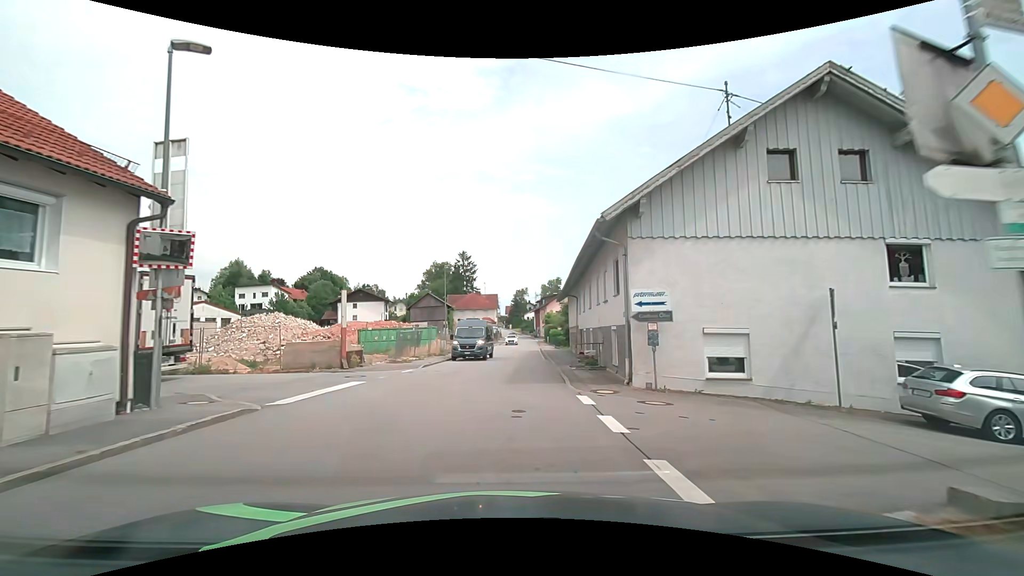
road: secondary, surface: asphalt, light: Day
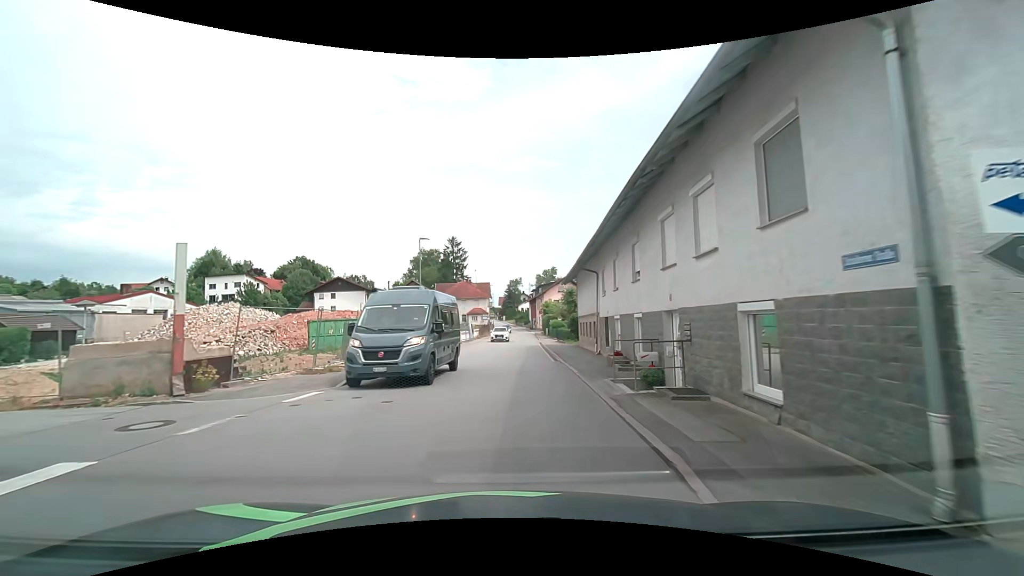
(0.0, +10.4) m; +1°
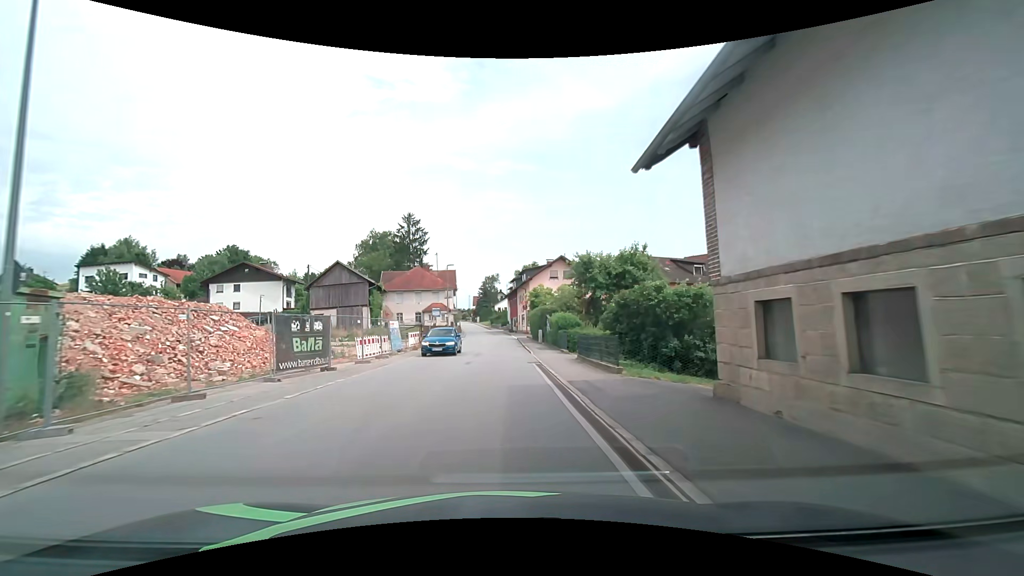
(+1.0, +29.1) m; +3°
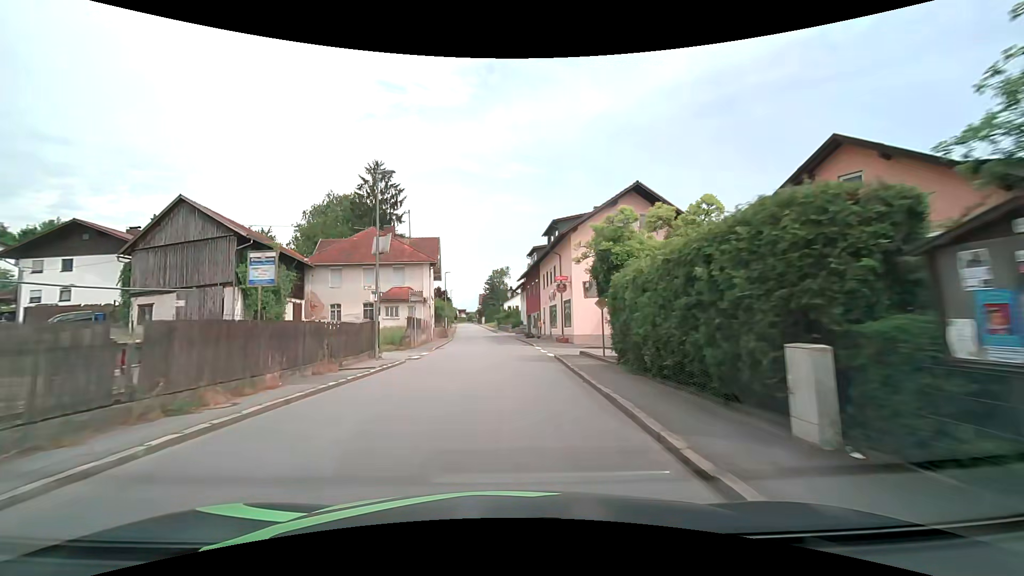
(-0.6, +33.7) m; -2°
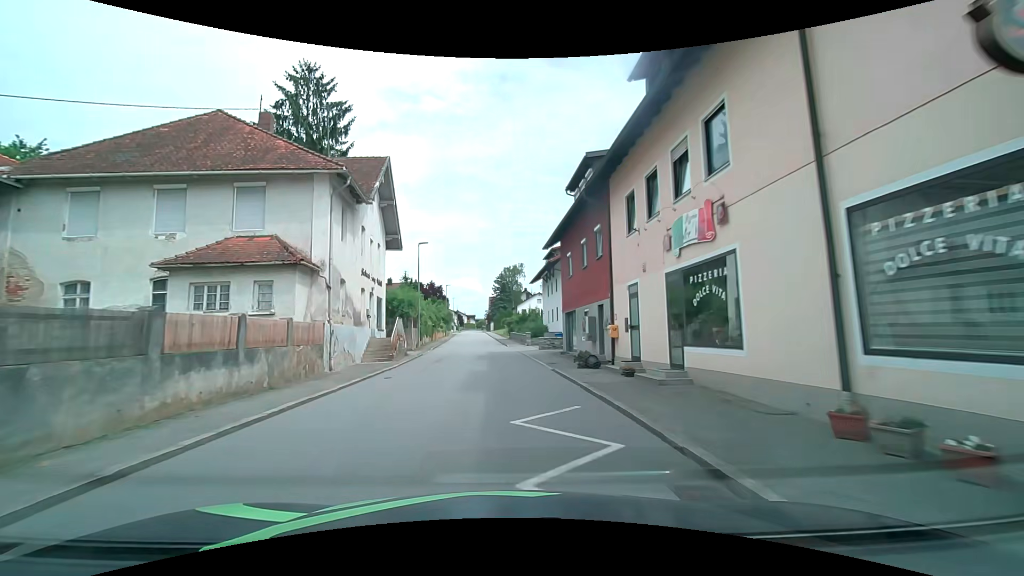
(-0.1, +28.3) m; -1°
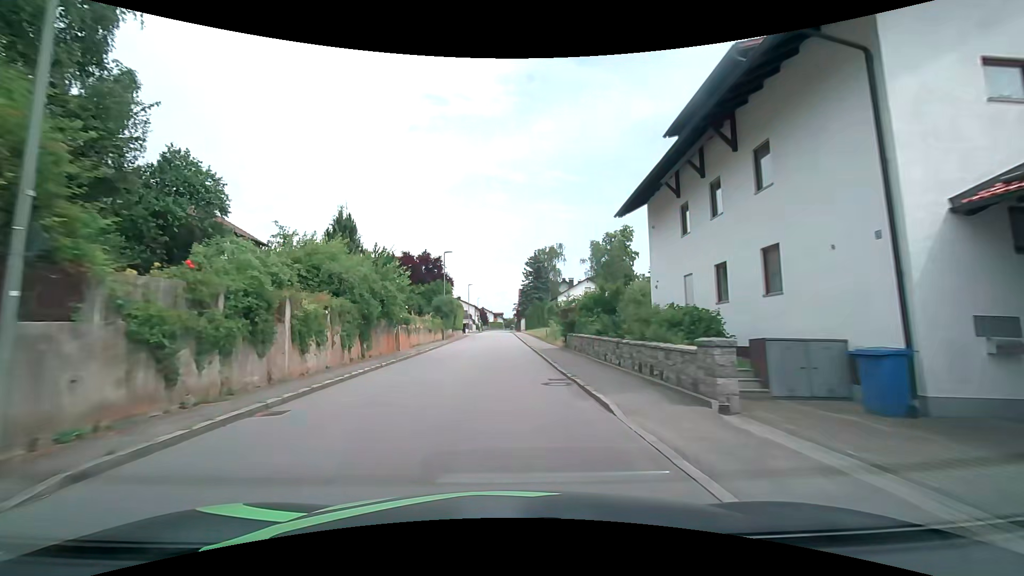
(-1.2, +34.6) m; -3°
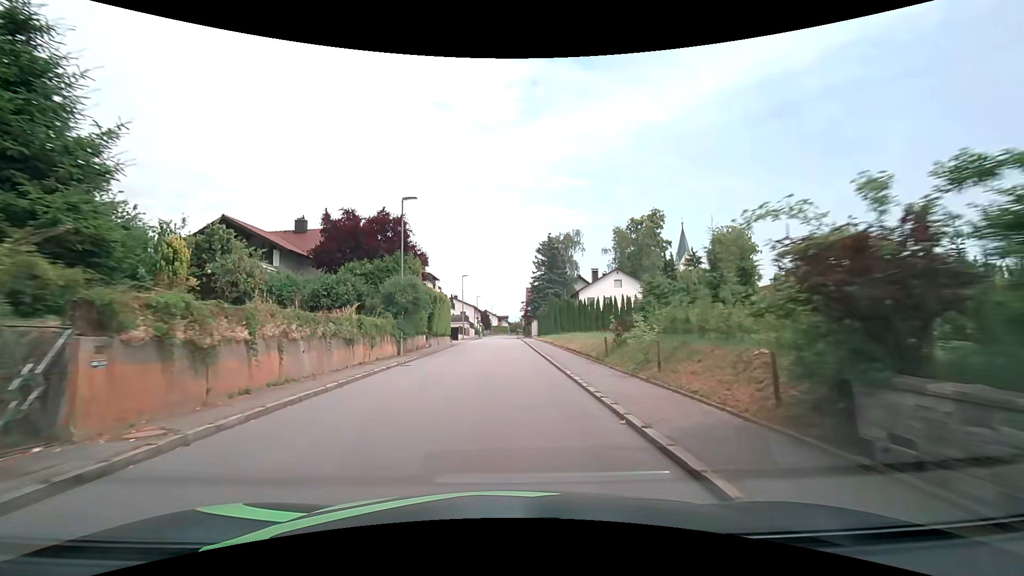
(-0.2, +21.1) m; -1°
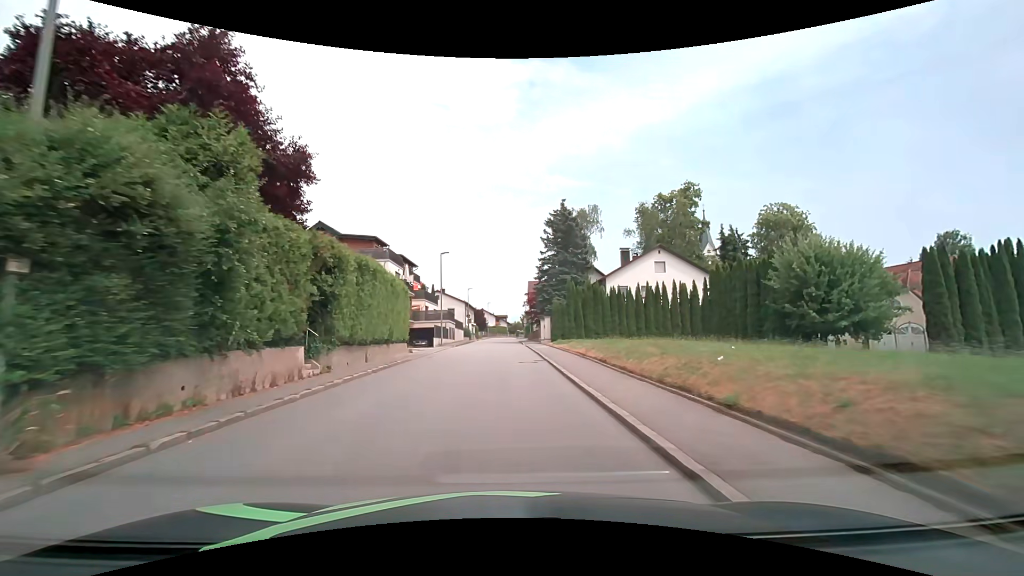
(+0.1, +20.1) m; 0°
(0, +10) (0, +20) (0, +30) (0, +40) (0, +50) (0, +60) (0, +70) (0, +80) (0, +90) (0, +100) m
